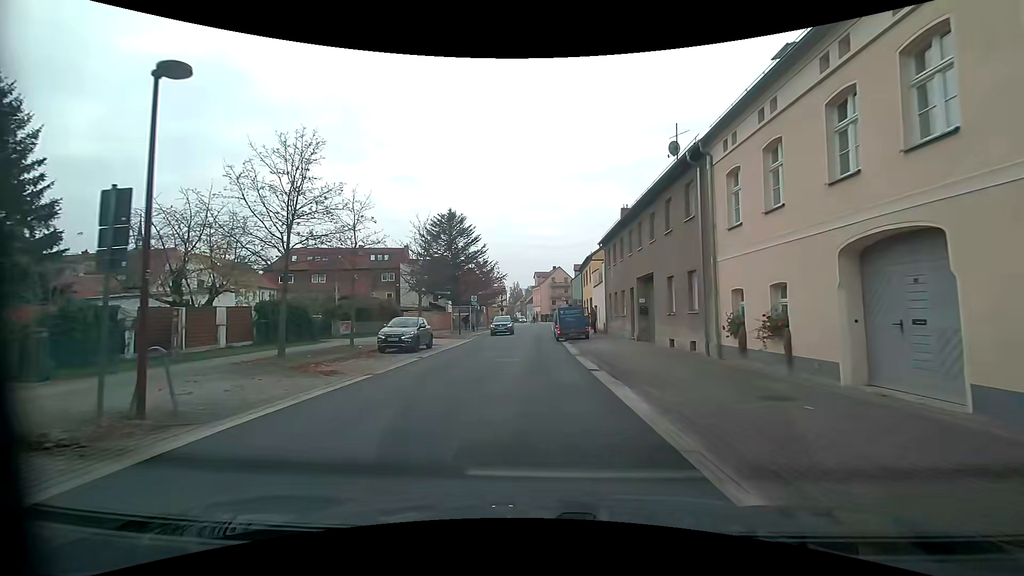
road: residential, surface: asphalt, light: Day
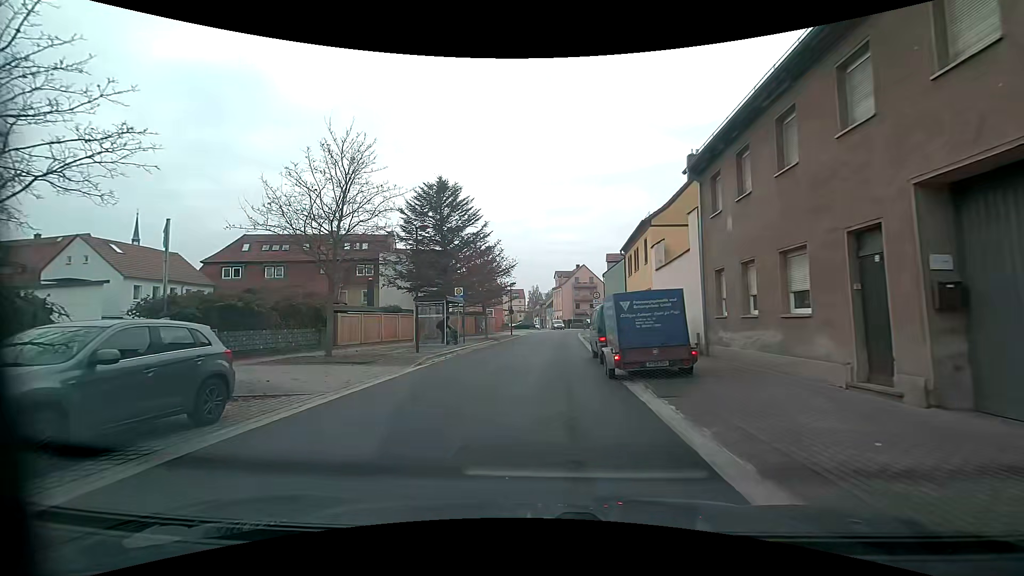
(+0.1, +17.9) m; -1°
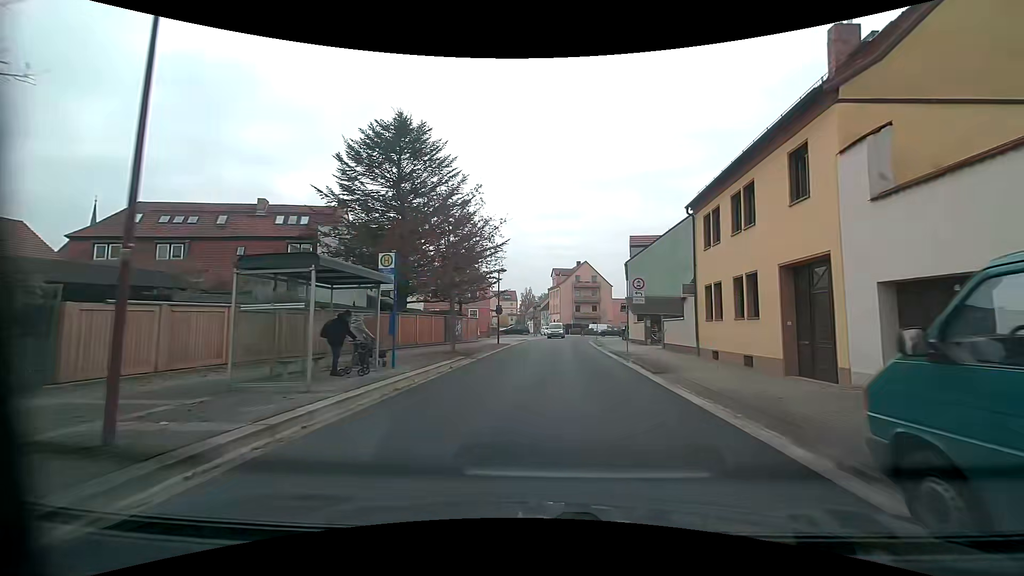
(-0.7, +16.4) m; +1°
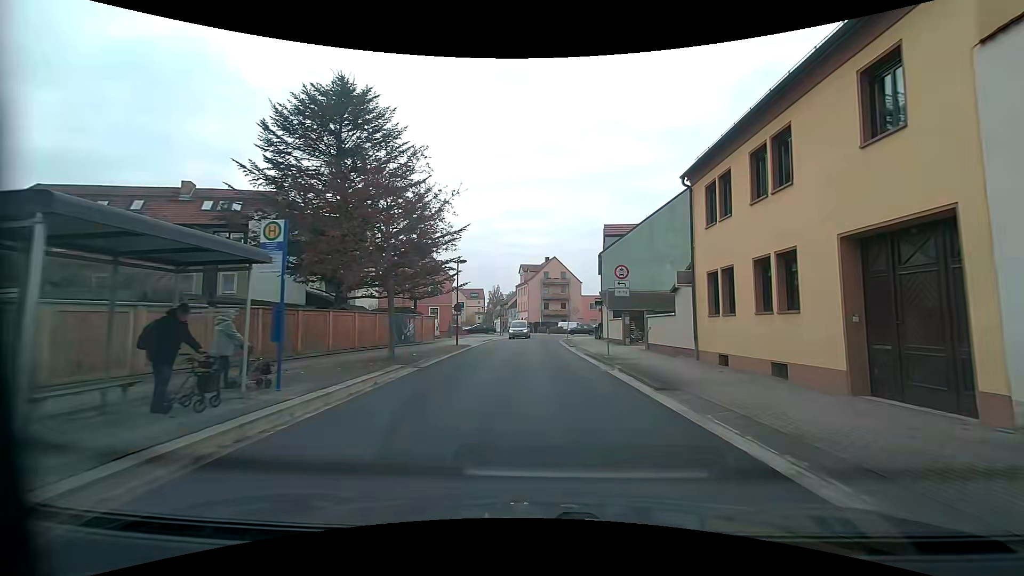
(+0.1, +4.7) m; +3°
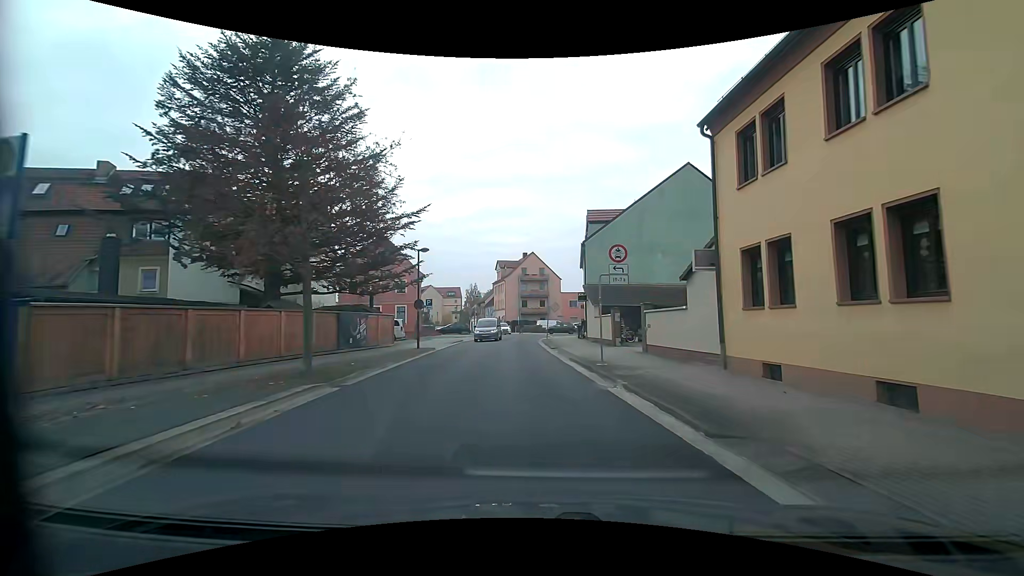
(+0.1, +4.8) m; +3°
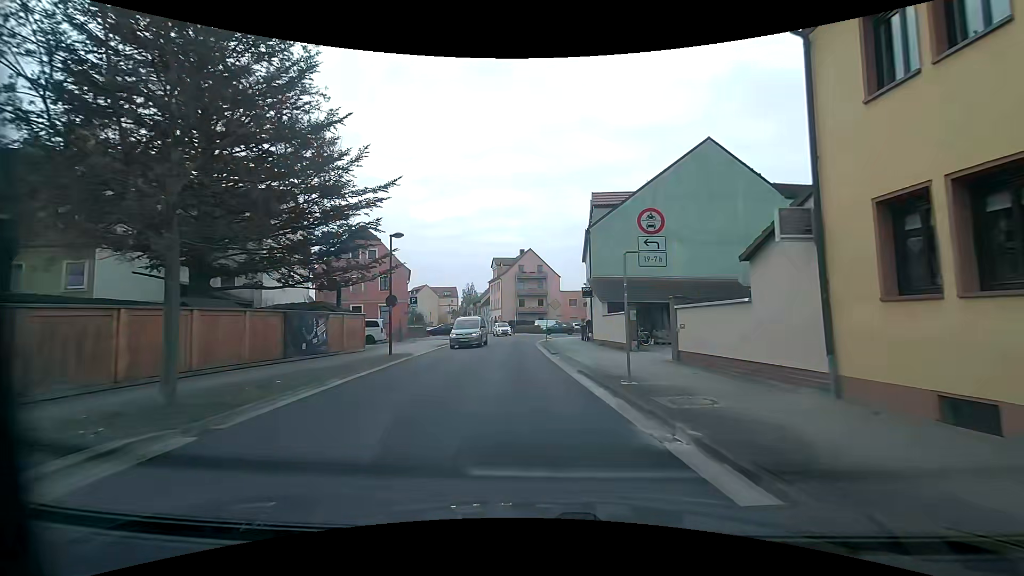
(0.0, +4.9) m; 0°
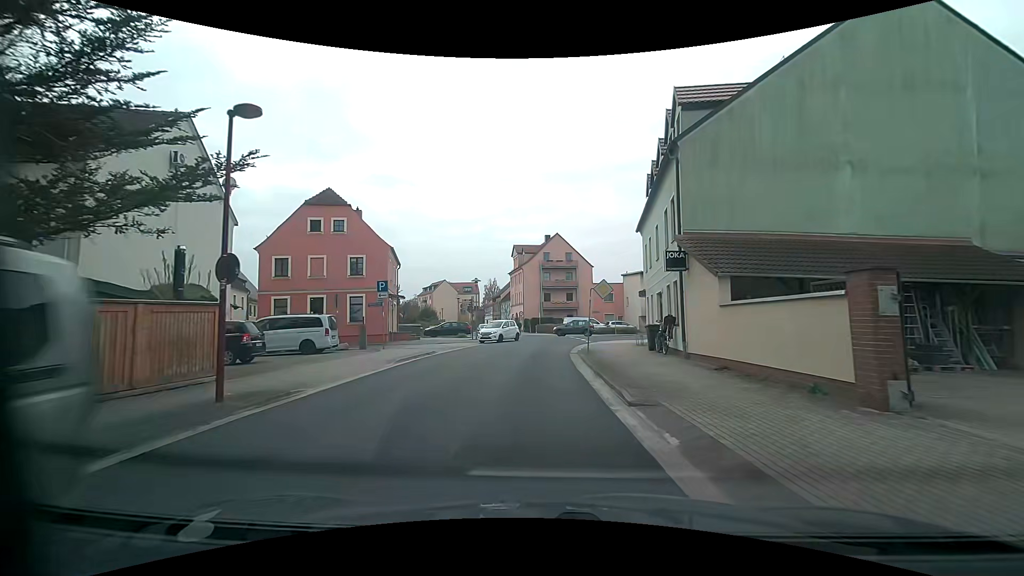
(-0.3, +13.7) m; -3°
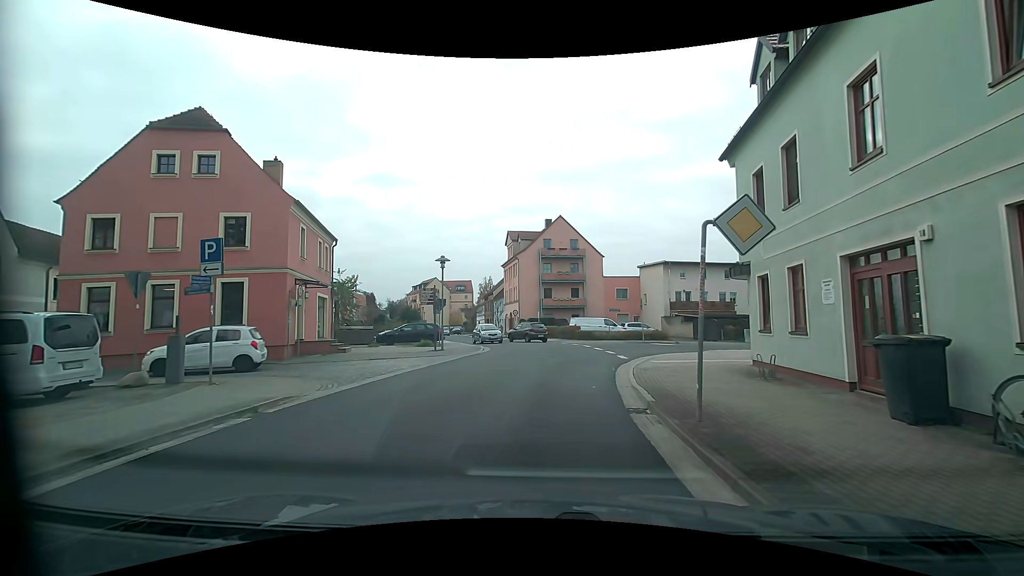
(0.0, +13.5) m; 0°
